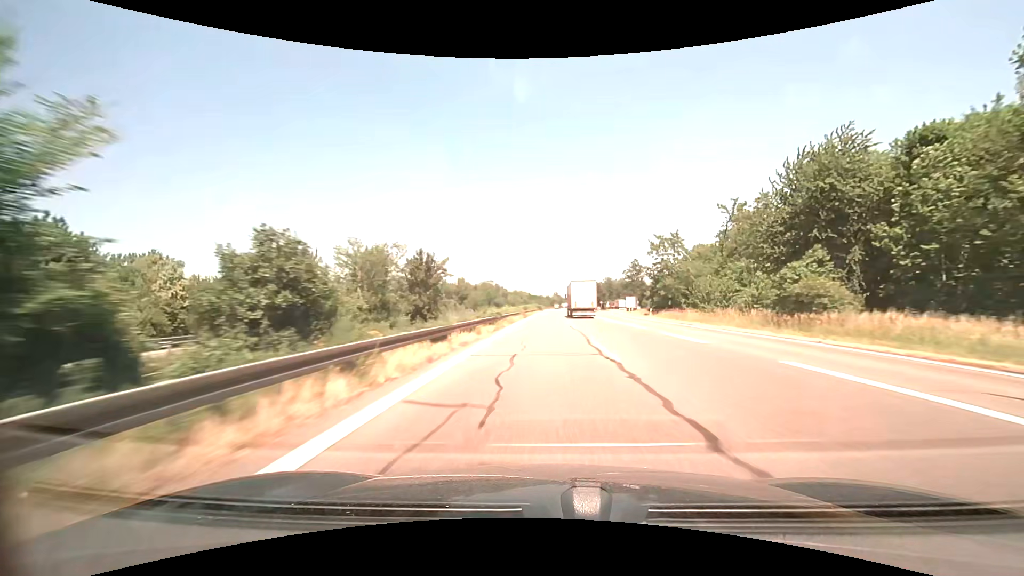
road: motorway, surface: asphalt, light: Day
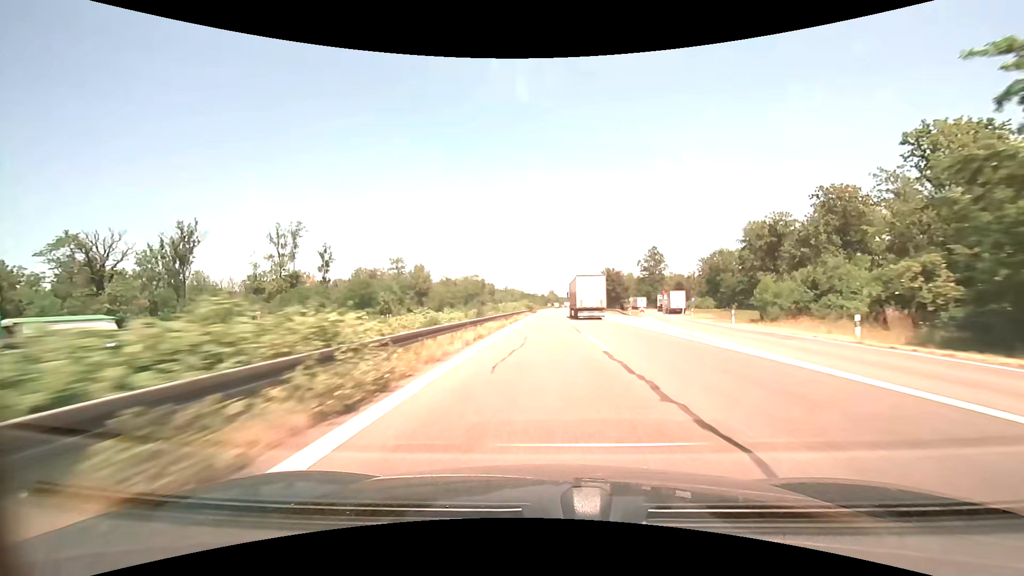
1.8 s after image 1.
(+0.2, +52.3) m; +1°
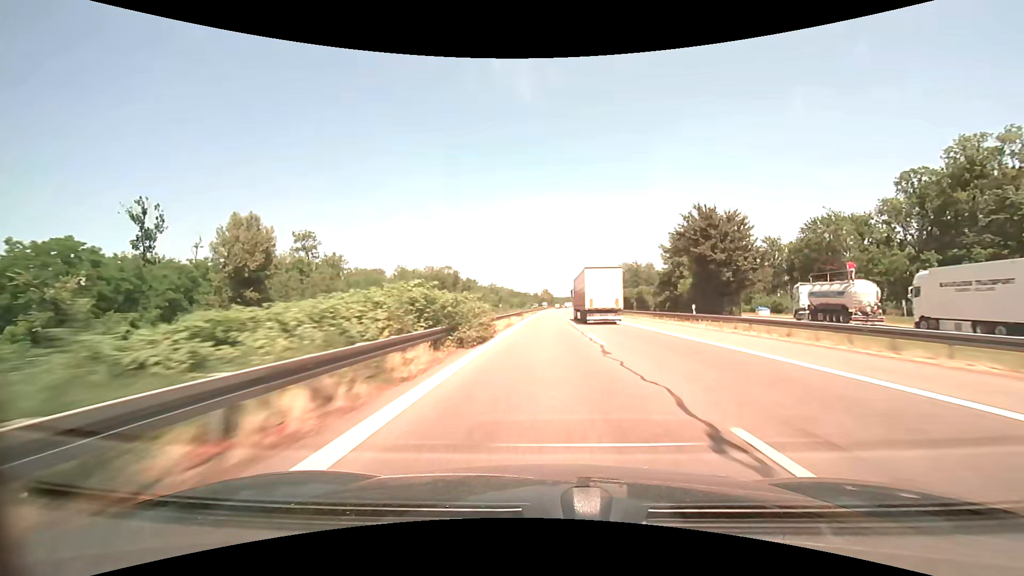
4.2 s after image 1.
(+0.4, +69.6) m; +1°
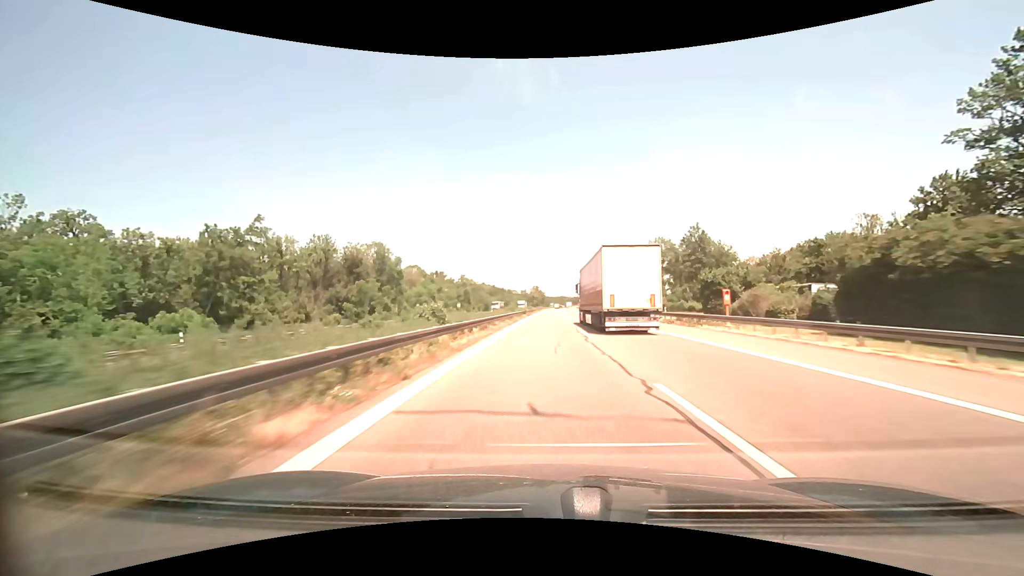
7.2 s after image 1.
(+0.8, +87.0) m; +1°
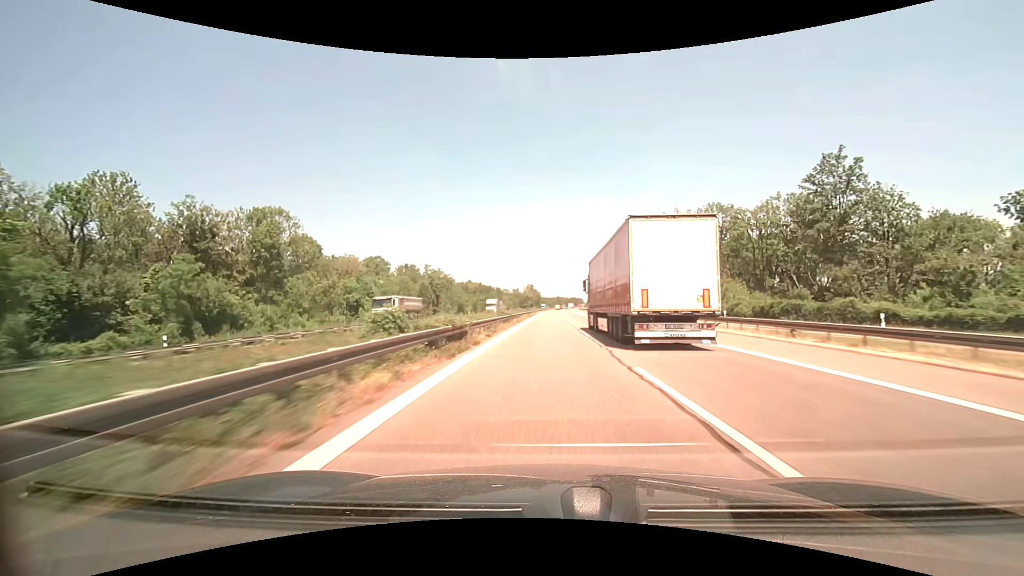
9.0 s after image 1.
(+0.2, +52.2) m; +1°
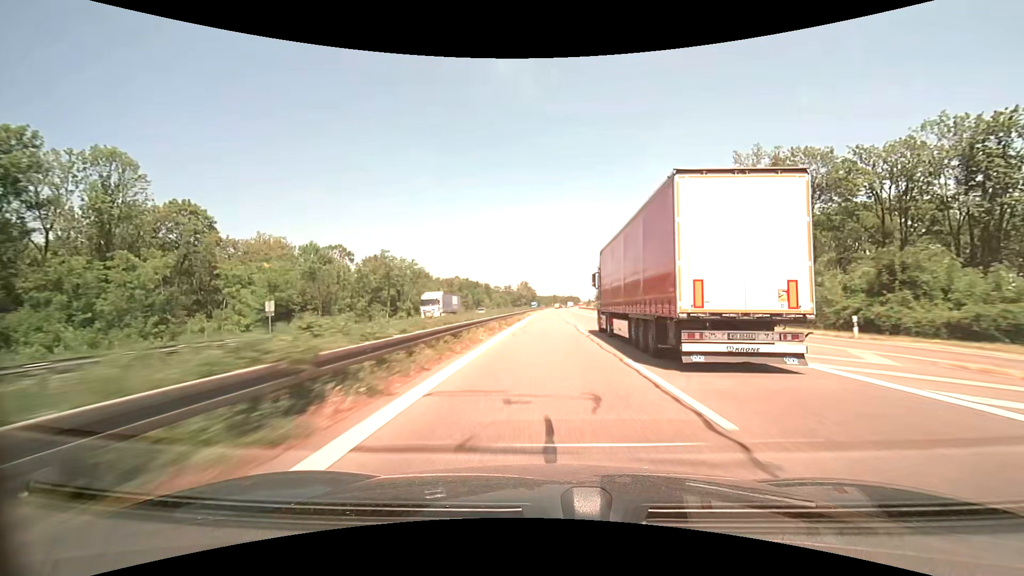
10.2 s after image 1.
(+0.1, +34.8) m; 0°
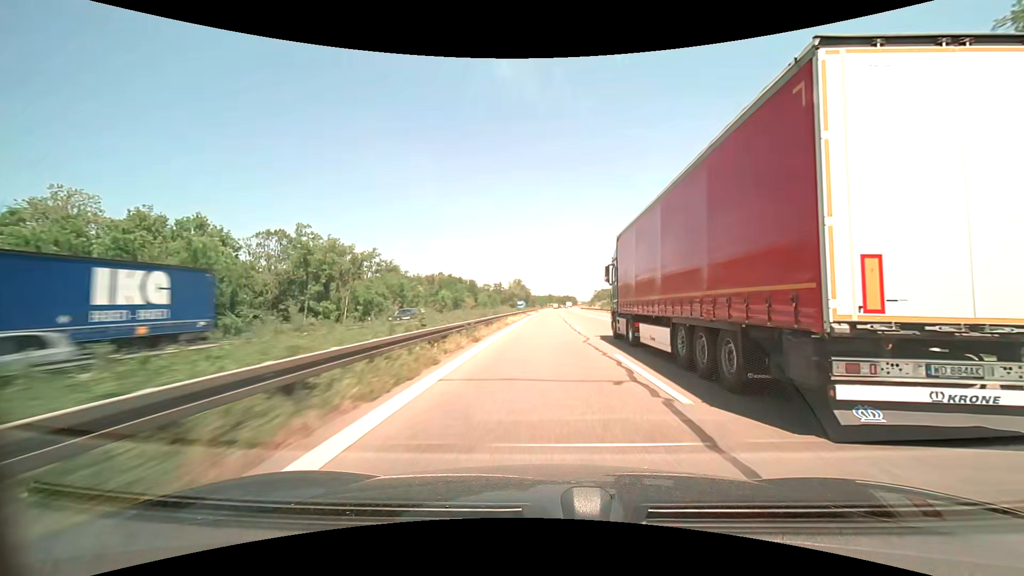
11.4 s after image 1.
(+0.1, +34.8) m; +1°
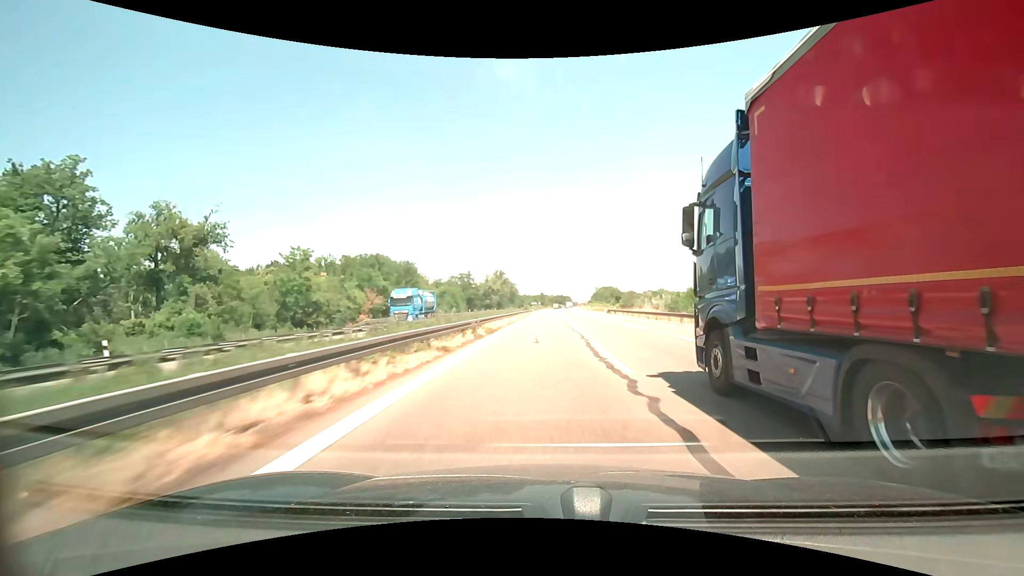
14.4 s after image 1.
(+0.9, +87.1) m; +1°
(0, +10) (0, +20) (0, +30) (0, +40) (0, +50) (0, +60) (0, +70) (0, +80) (0, +90) (+1, +100) m
